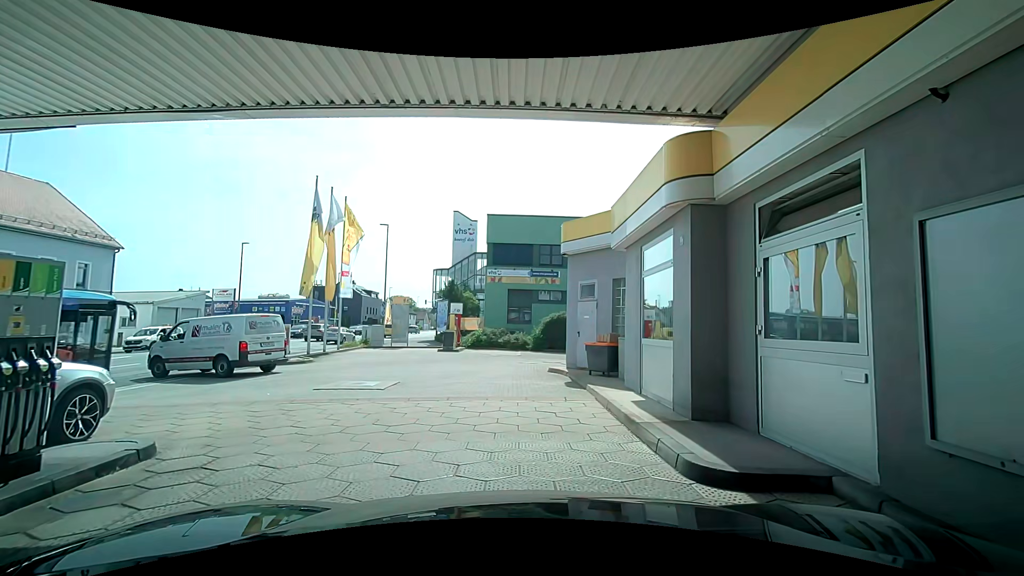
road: service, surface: paving_stones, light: Day
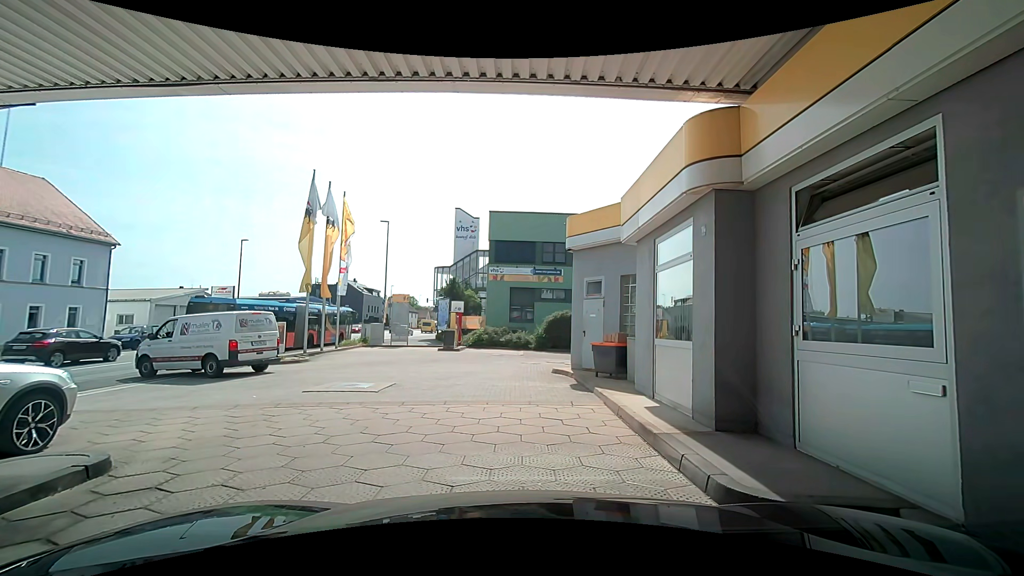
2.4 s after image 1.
(0.0, +0.7) m; 0°
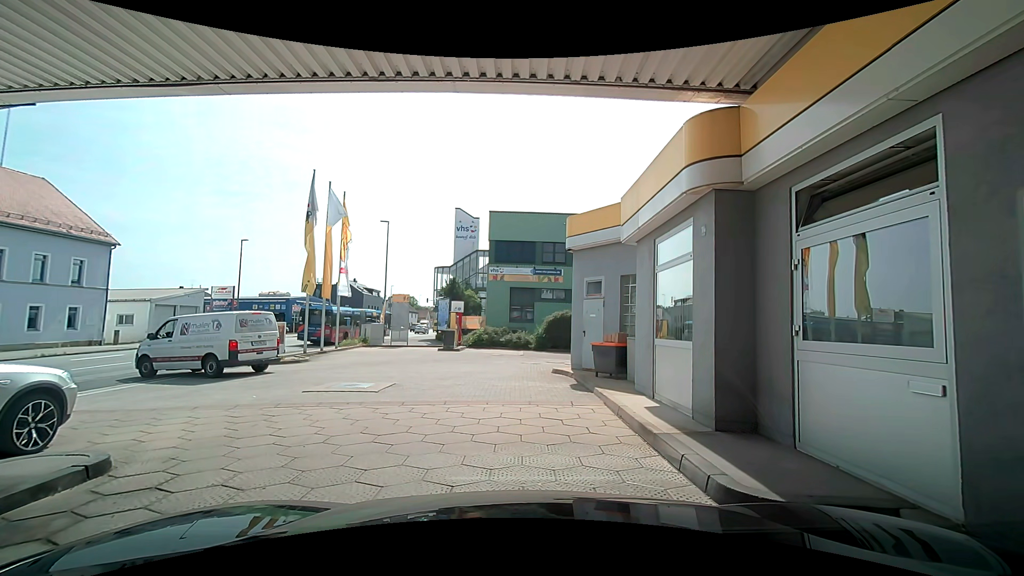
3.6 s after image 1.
(0.0, 0.0) m; 0°
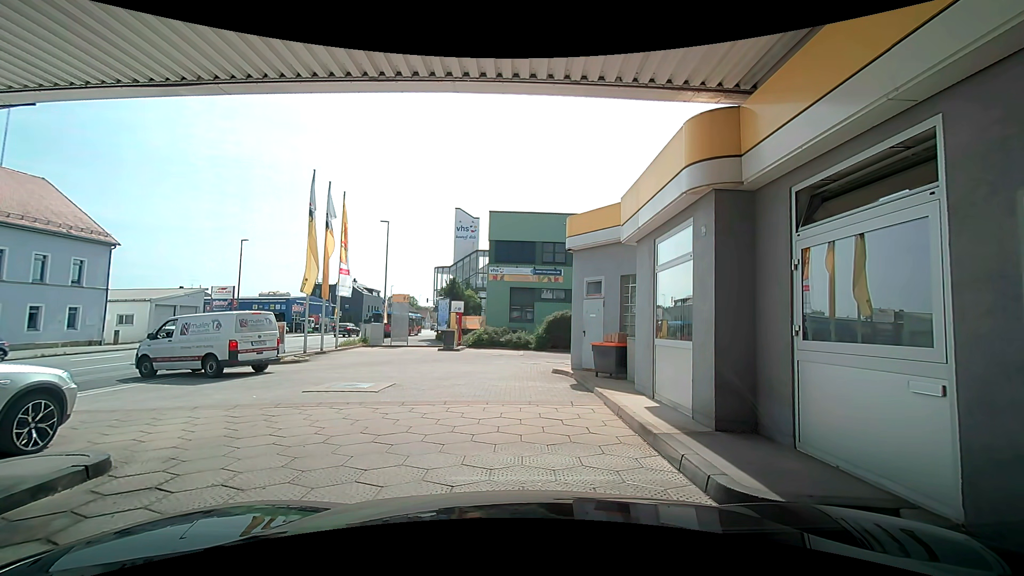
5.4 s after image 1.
(0.0, 0.0) m; 0°
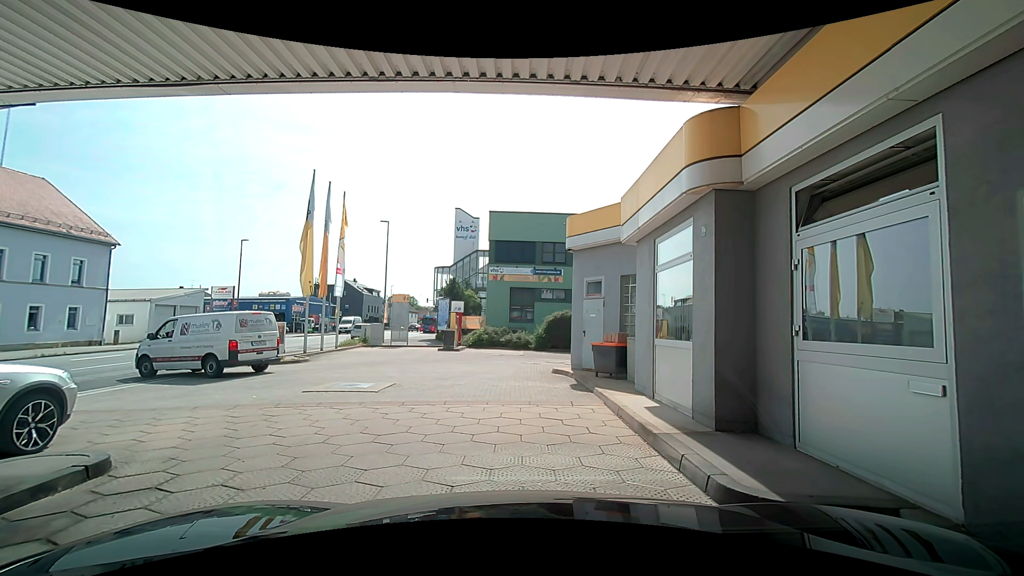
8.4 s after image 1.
(0.0, 0.0) m; 0°
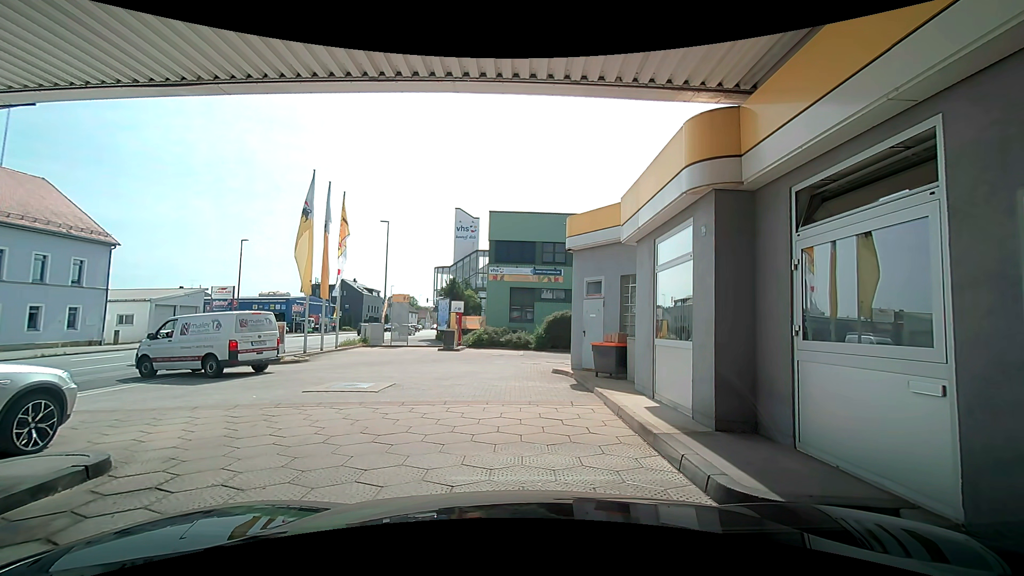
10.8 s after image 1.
(0.0, 0.0) m; 0°
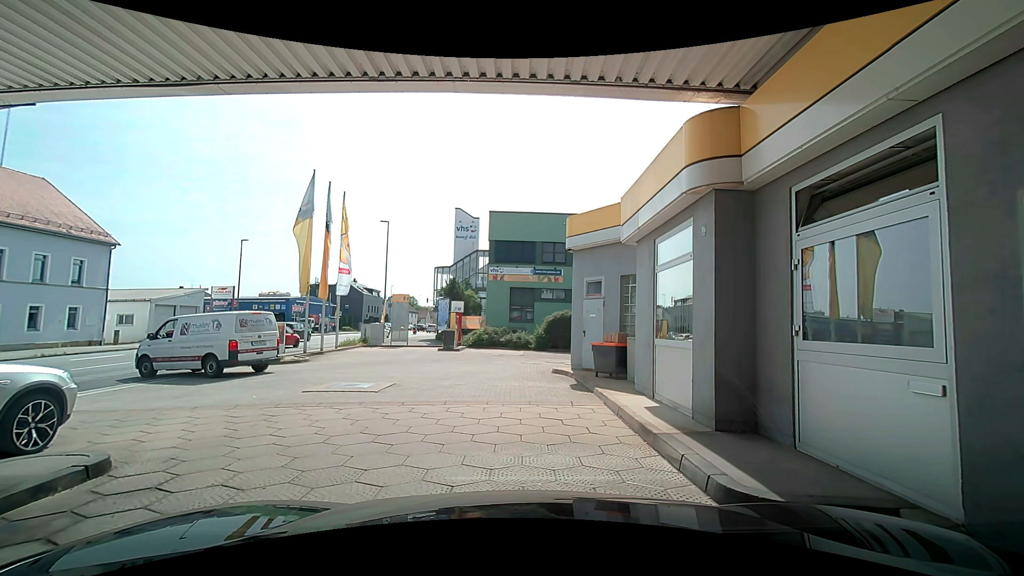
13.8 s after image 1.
(0.0, 0.0) m; 0°
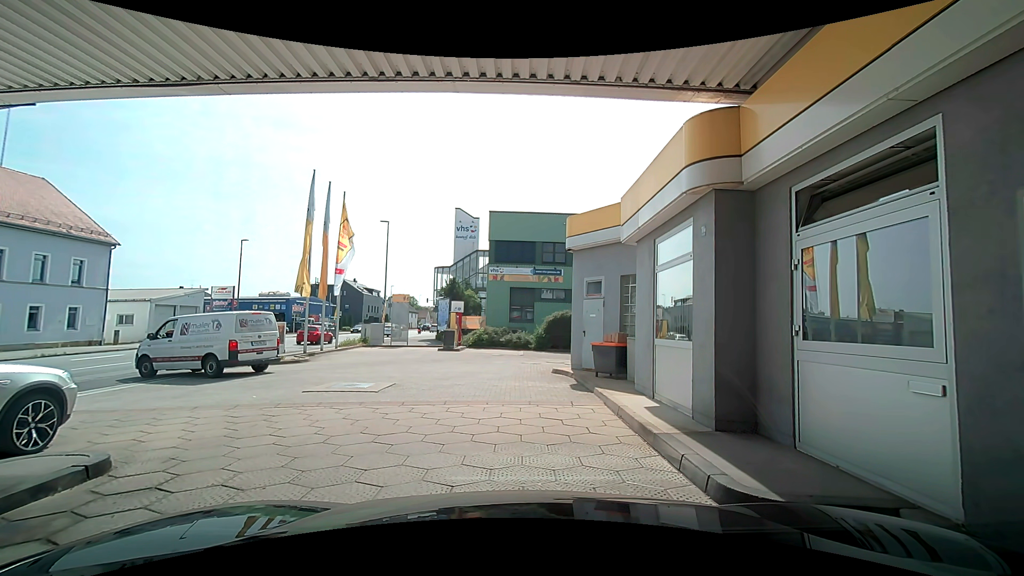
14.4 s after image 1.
(0.0, 0.0) m; 0°
